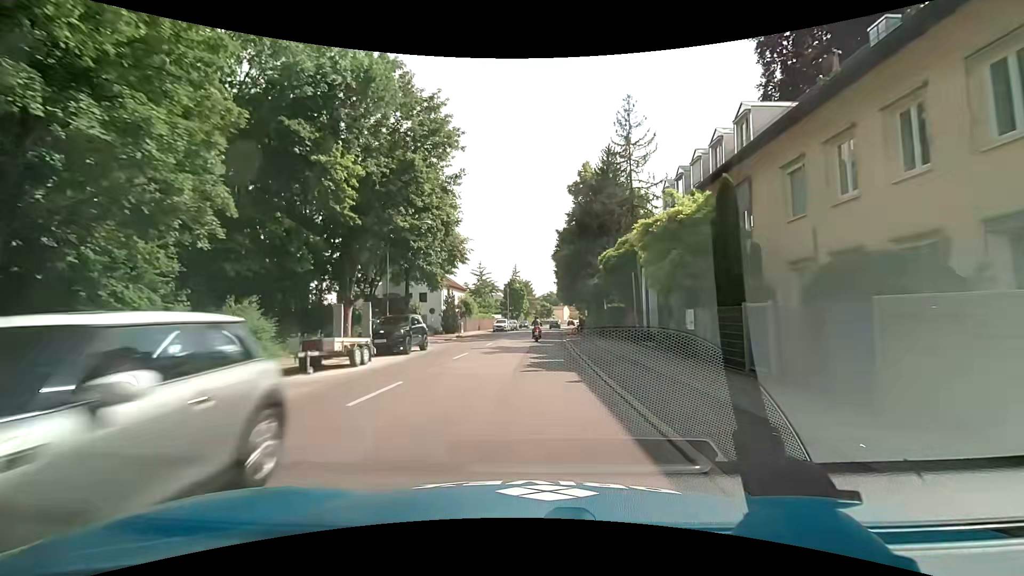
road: secondary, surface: asphalt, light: Day
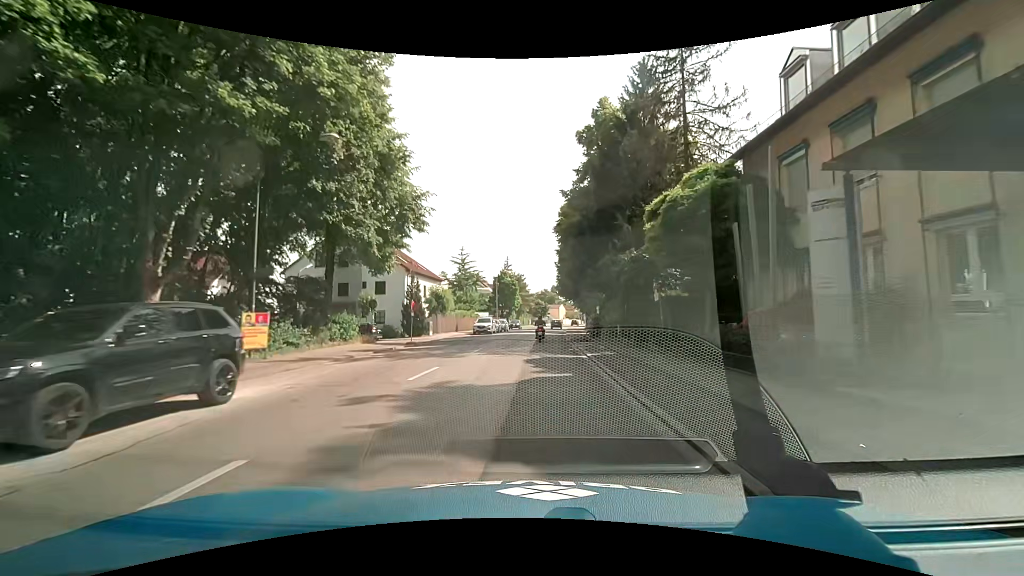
(+0.1, +15.7) m; +1°
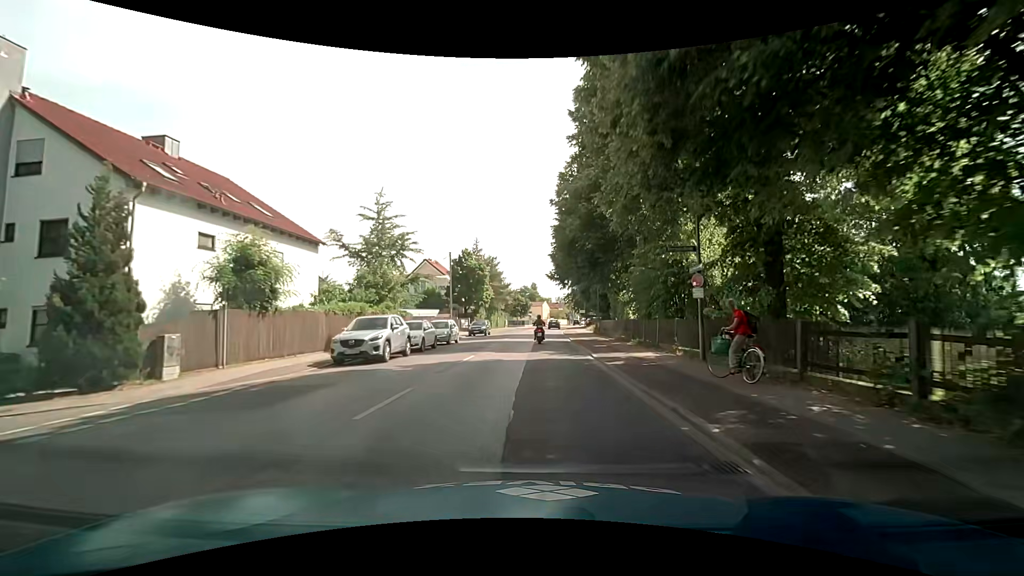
(+0.5, +31.0) m; +2°
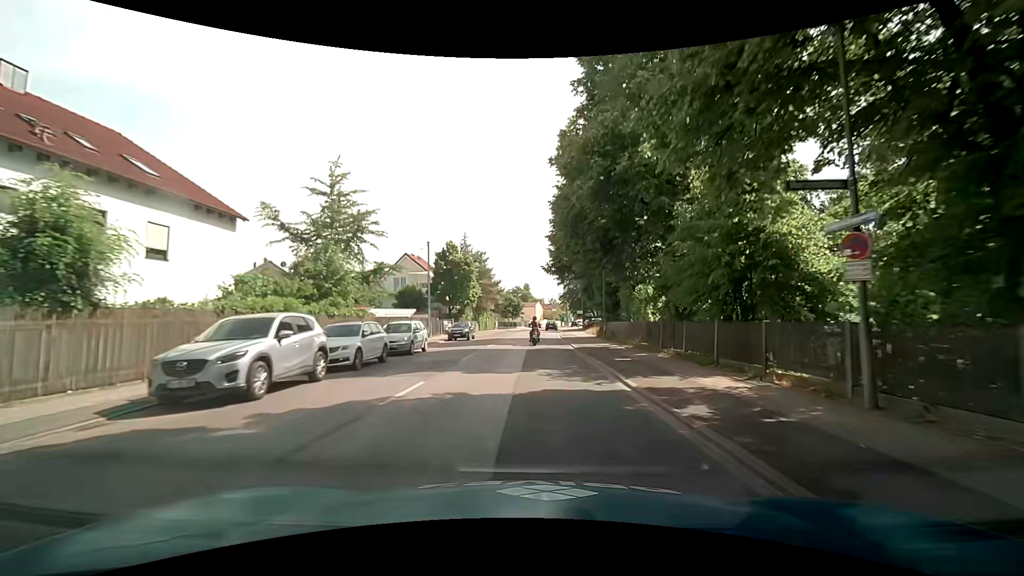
(+0.1, +7.6) m; +1°
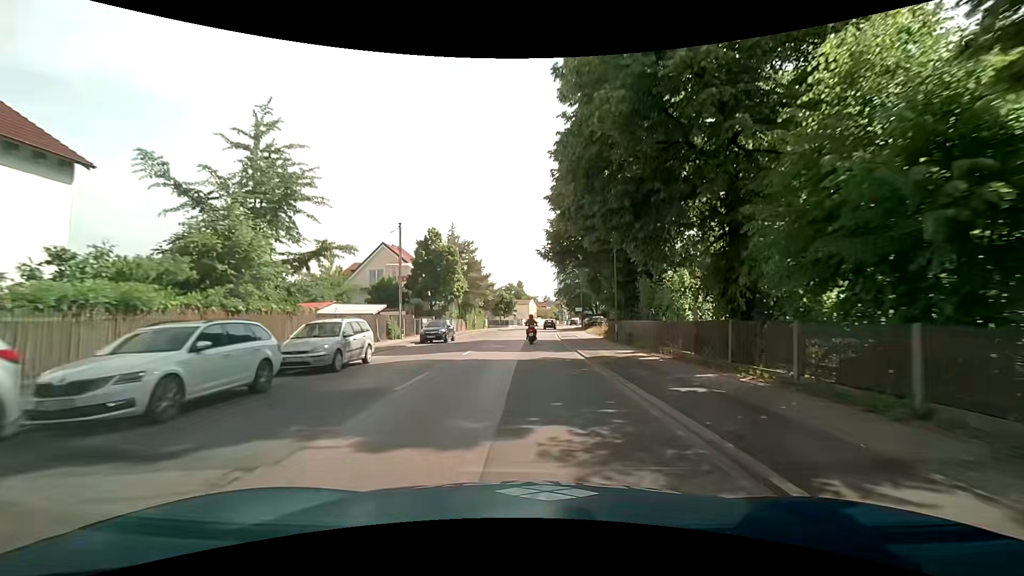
(+0.1, +7.6) m; +1°
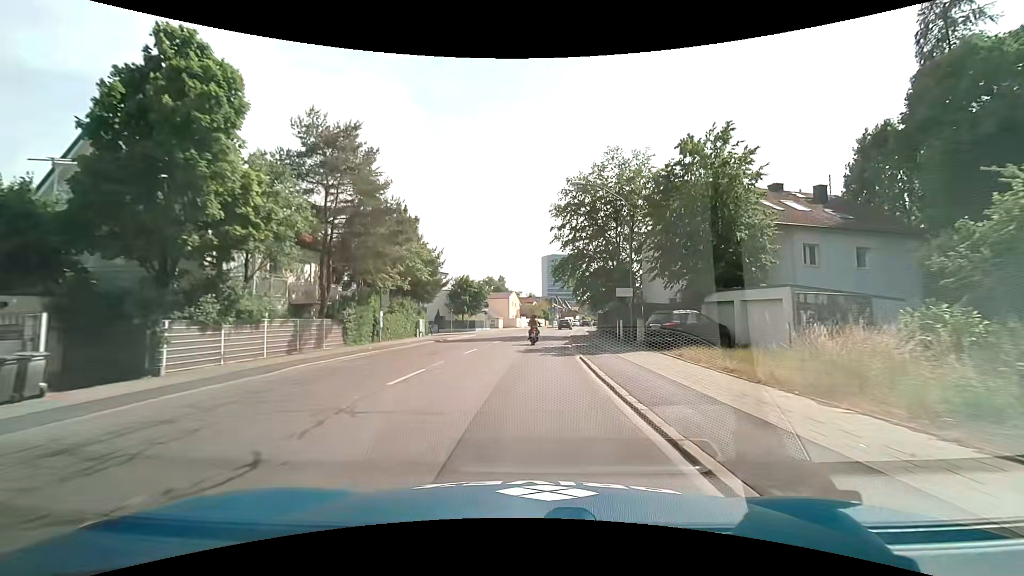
(+0.6, +38.3) m; +1°
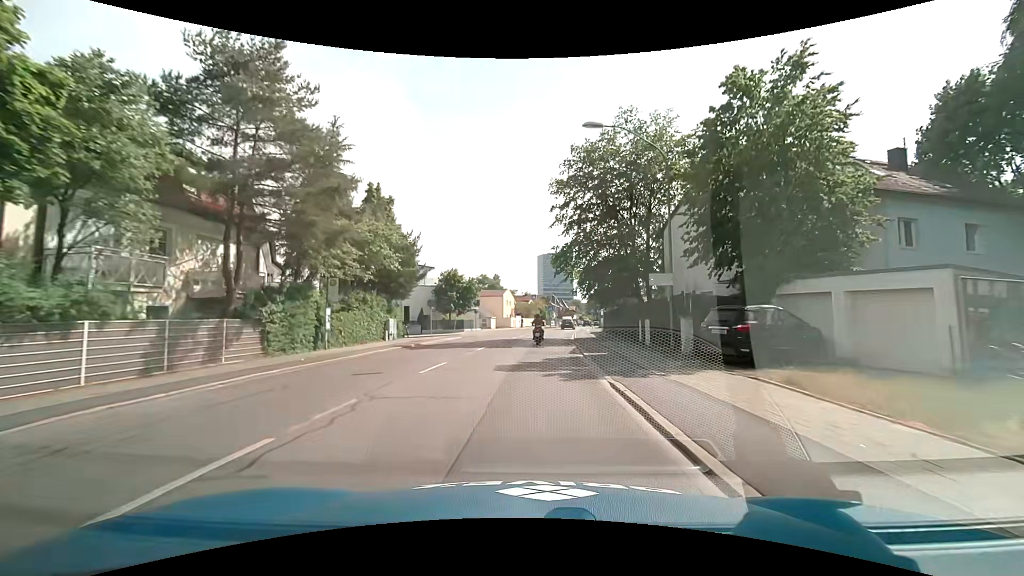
(+0.1, +7.6) m; +1°
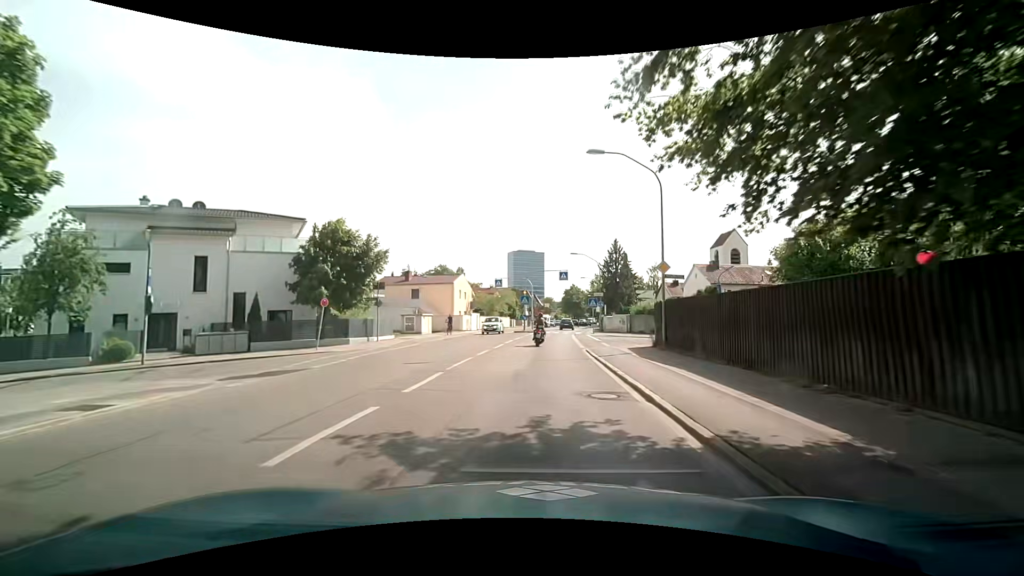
(+0.9, +30.2) m; +3°
(0, +10) (+1, +20) (+1, +30) (+2, +40) (+3, +50) (+4, +60) (+6, +70) (+7, +80) (+9, +90) (+10, +99) m
